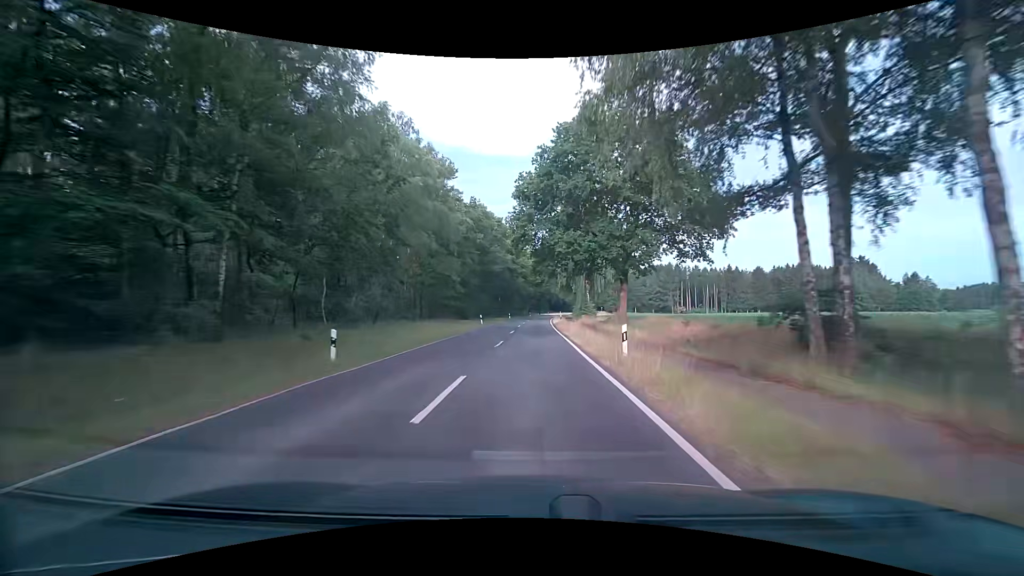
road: tertiary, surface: asphalt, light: Day
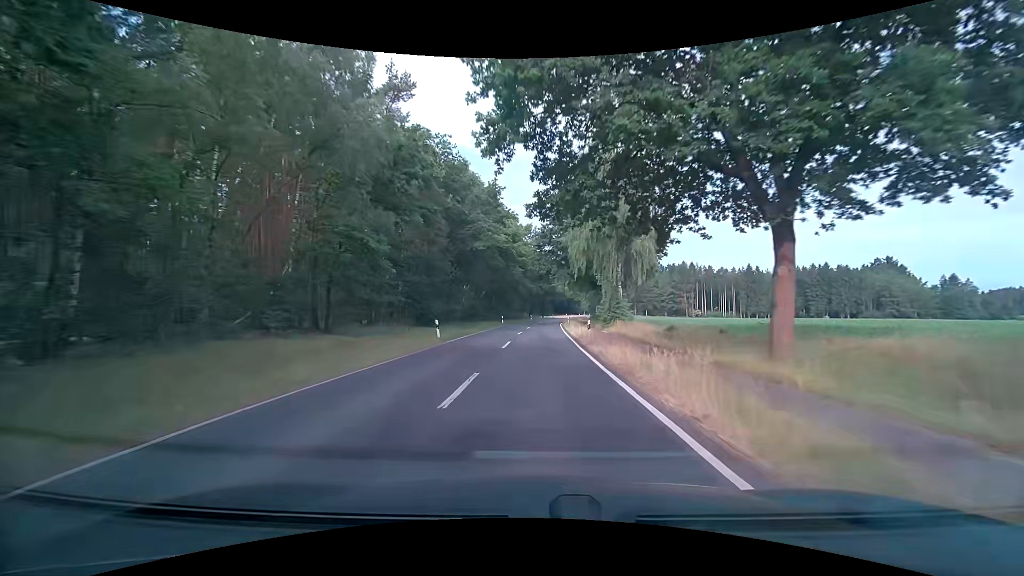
(-0.1, +22.9) m; 0°
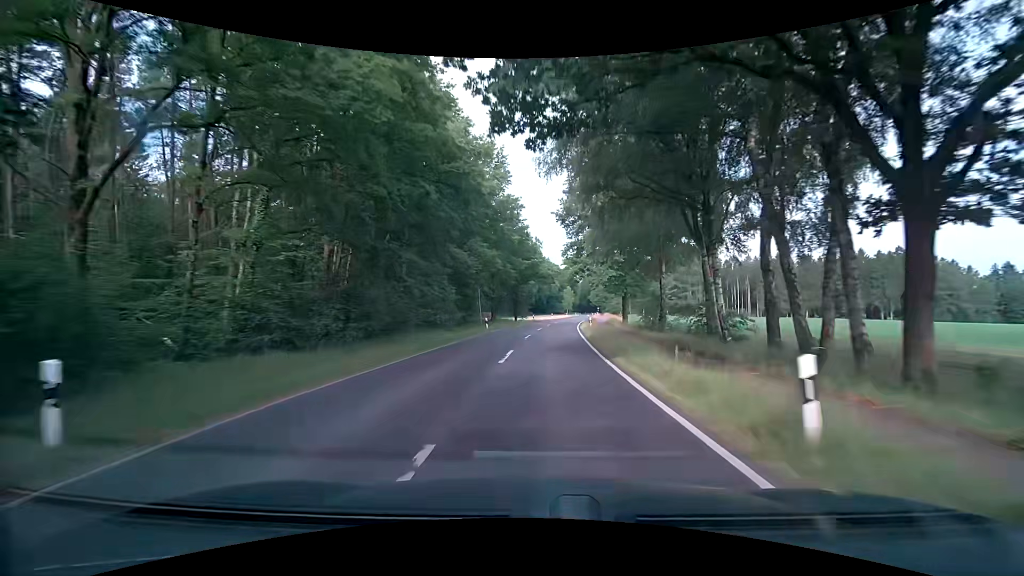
(+0.7, +53.2) m; +2°
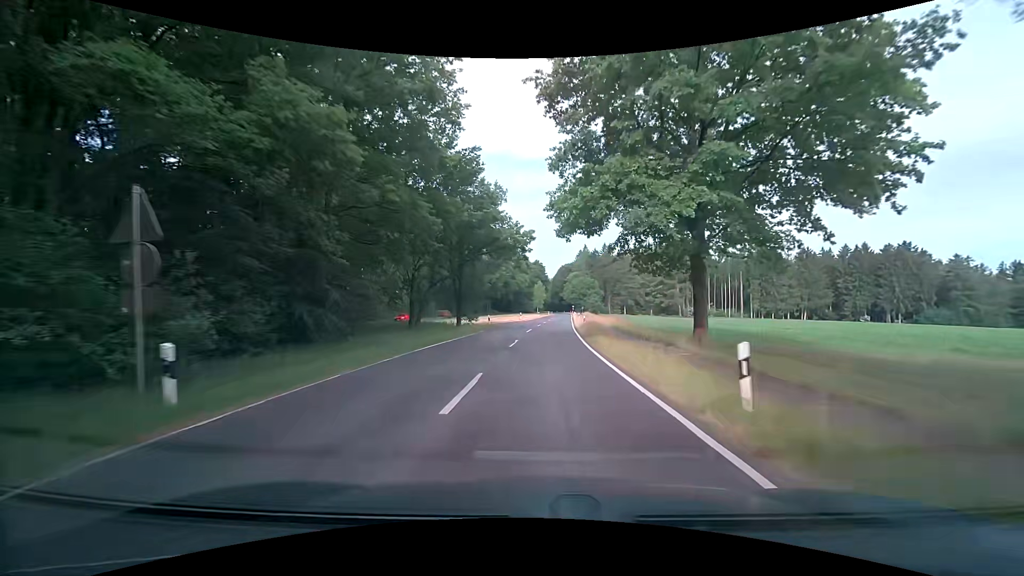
(+0.9, +30.3) m; +4°
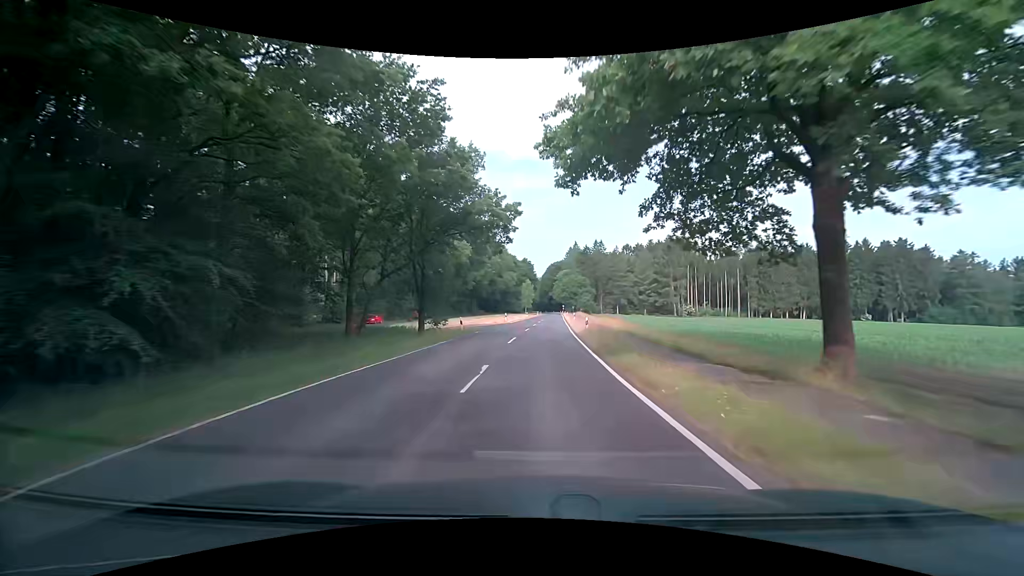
(+0.1, +10.1) m; +1°
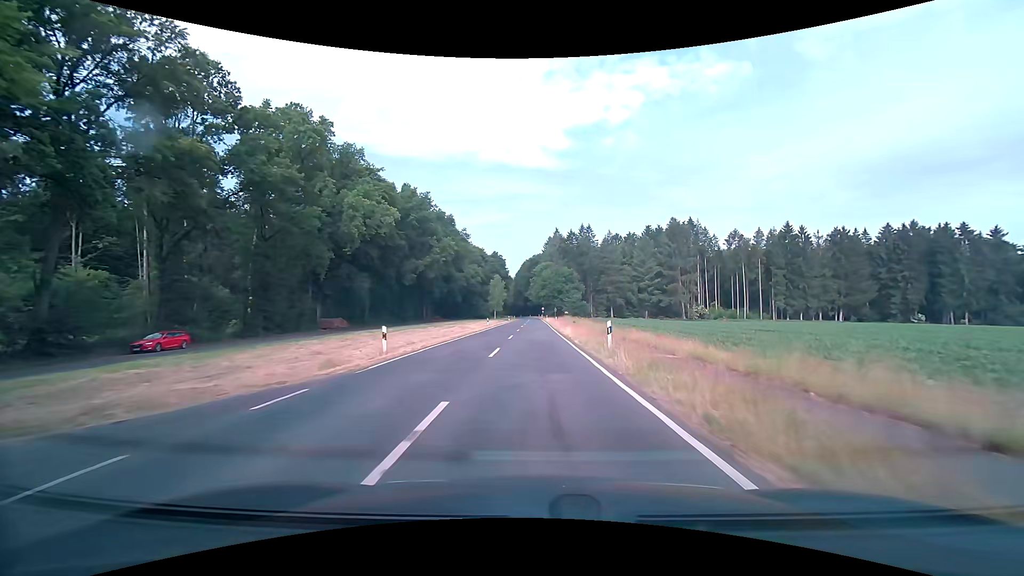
(+1.0, +40.2) m; +3°
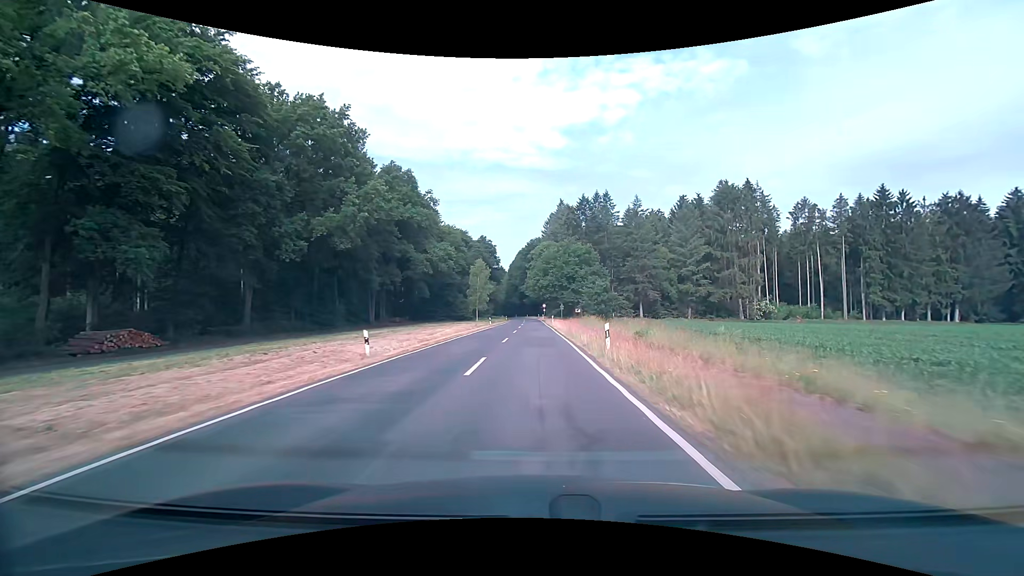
(+0.2, +40.4) m; 0°
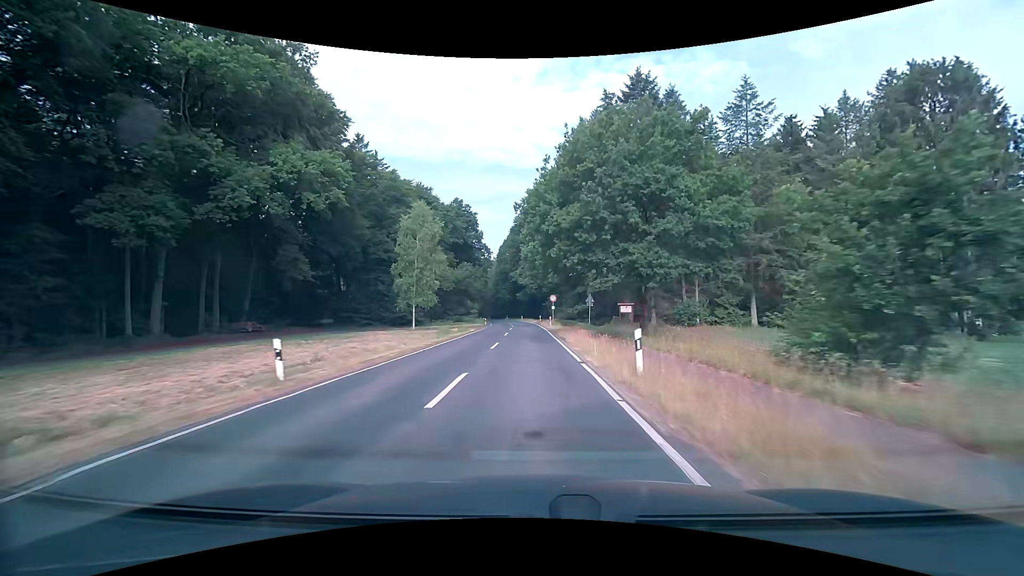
(+0.1, +51.5) m; 0°
(0, +10) (0, +20) (0, +30) (-1, +40) (-1, +50) (-2, +60) (-2, +70) (-3, +80) (-4, +90) (-5, +100) m
